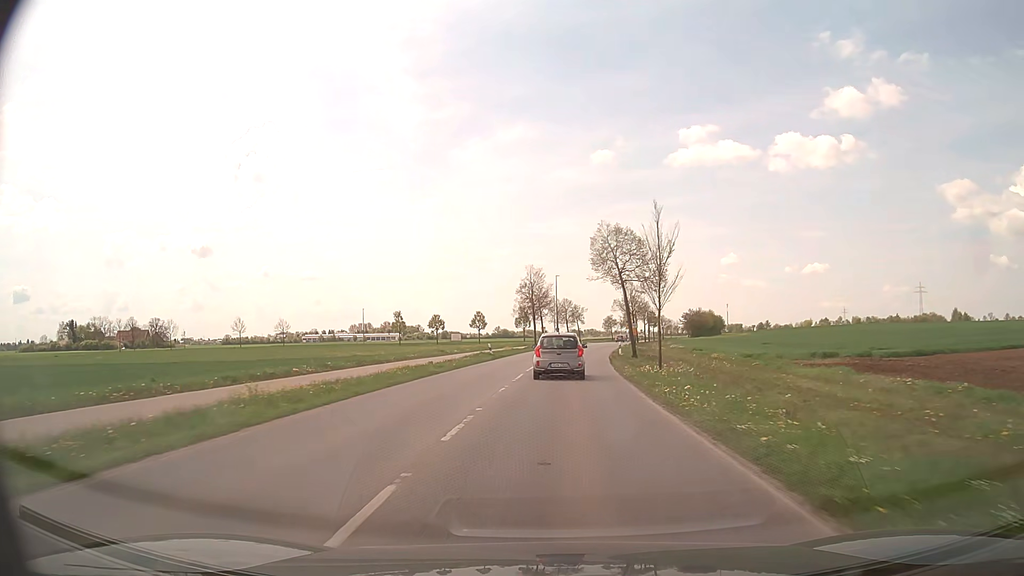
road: tertiary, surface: asphalt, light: Day
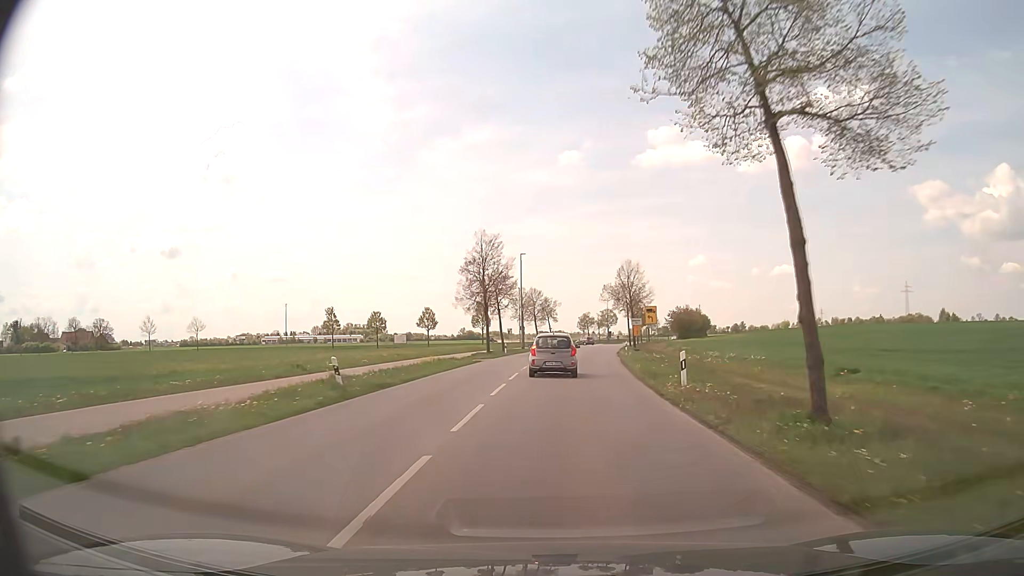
(+0.7, +28.9) m; +3°
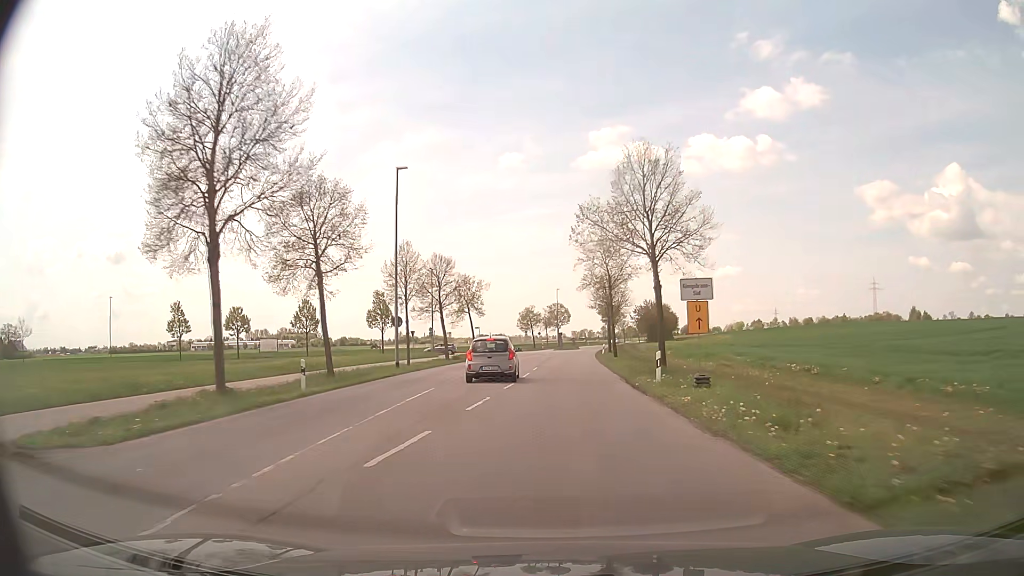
(+2.0, +40.4) m; +5°
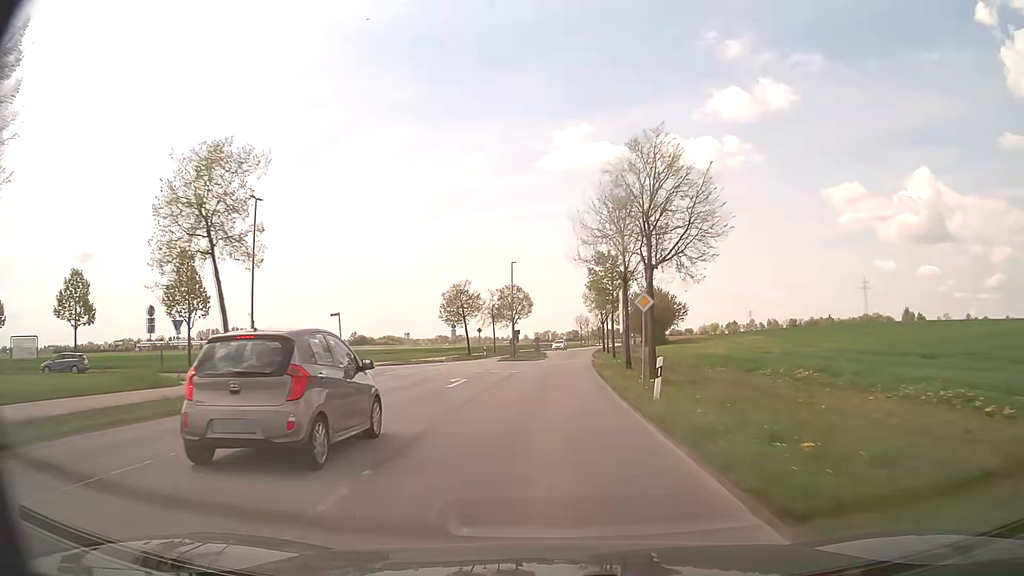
(+1.6, +45.1) m; +3°
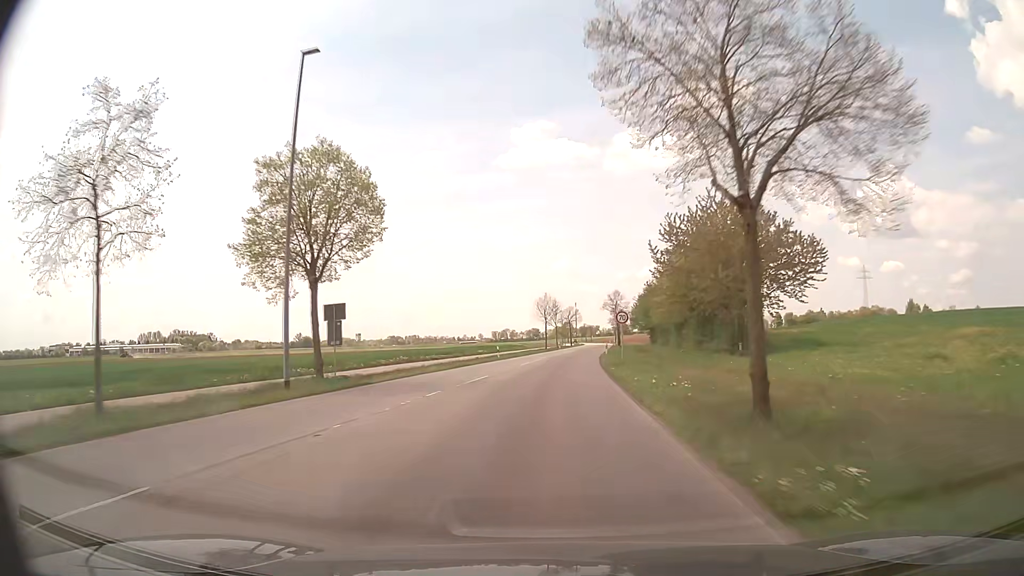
(+2.5, +61.7) m; +4°
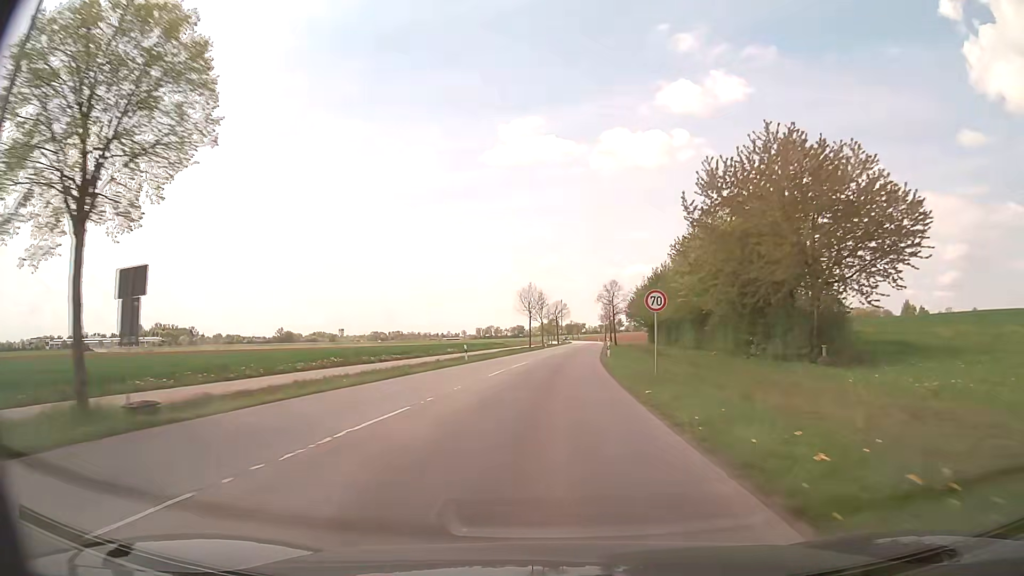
(0.0, +12.5) m; +1°
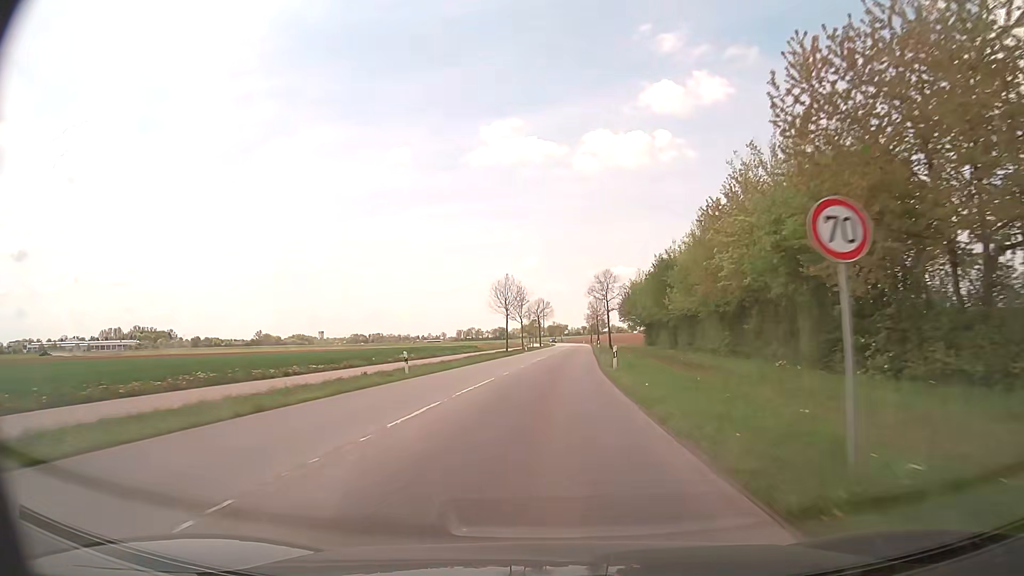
(+0.2, +12.6) m; +1°
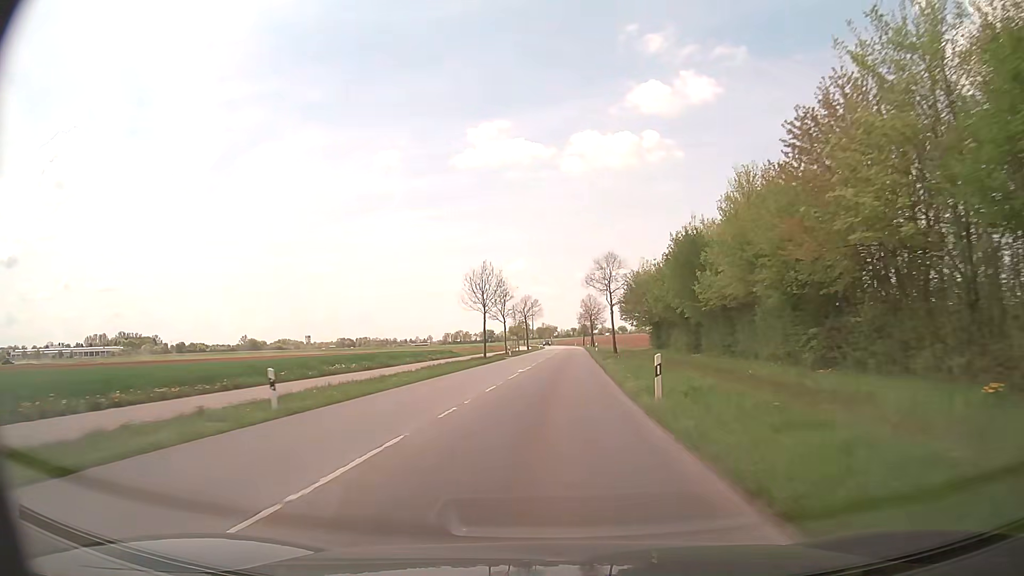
(+0.2, +12.7) m; +1°
